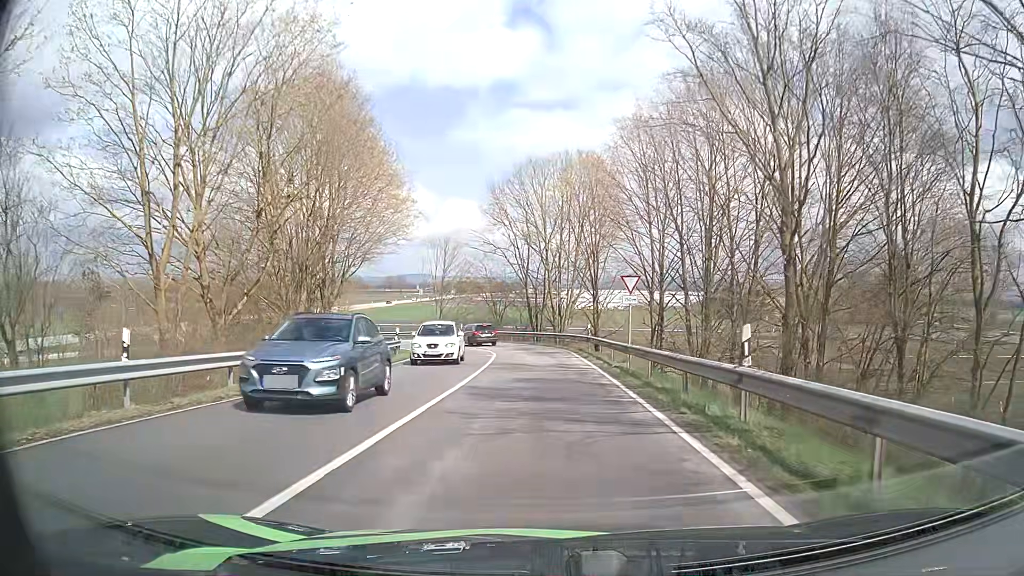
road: primary_link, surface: asphalt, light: Day
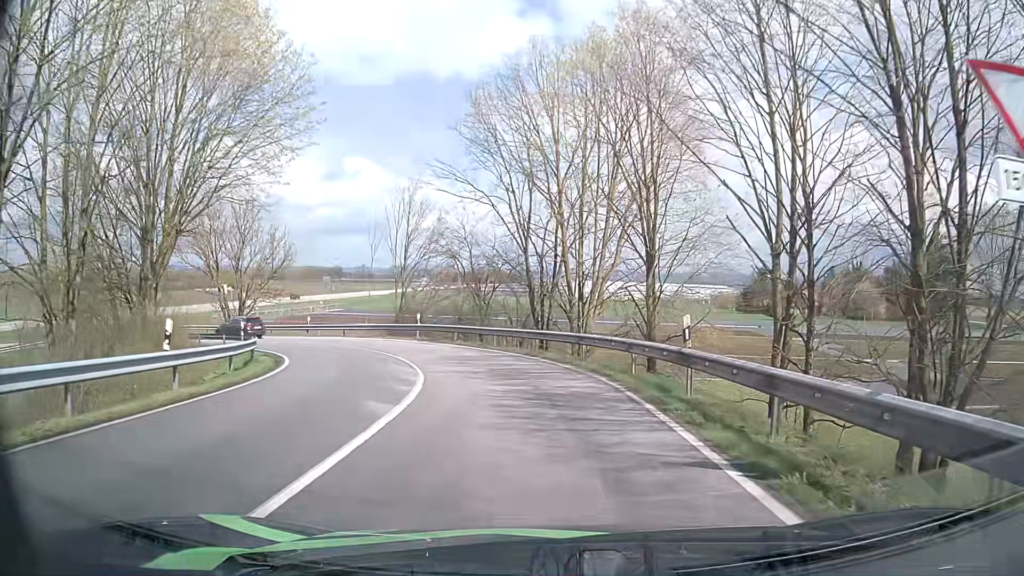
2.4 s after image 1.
(-0.1, +21.7) m; 0°
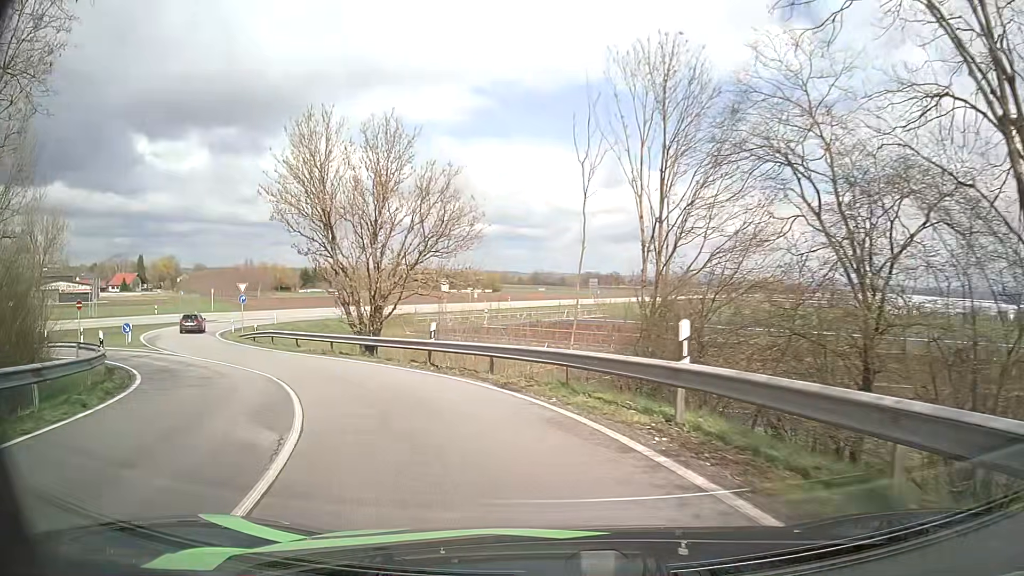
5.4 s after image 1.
(-3.9, +25.3) m; -23°
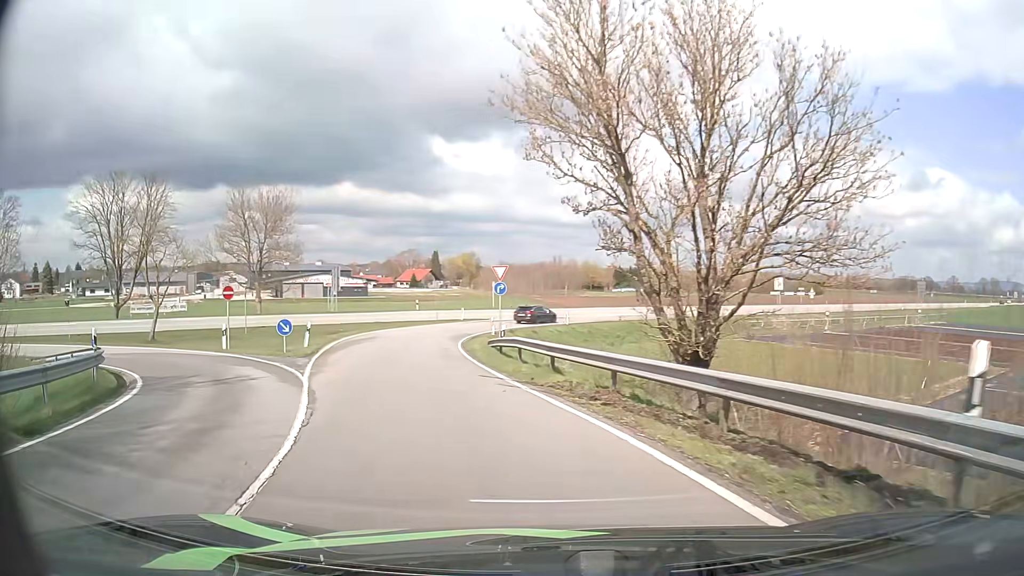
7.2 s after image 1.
(-3.3, +14.7) m; -26°
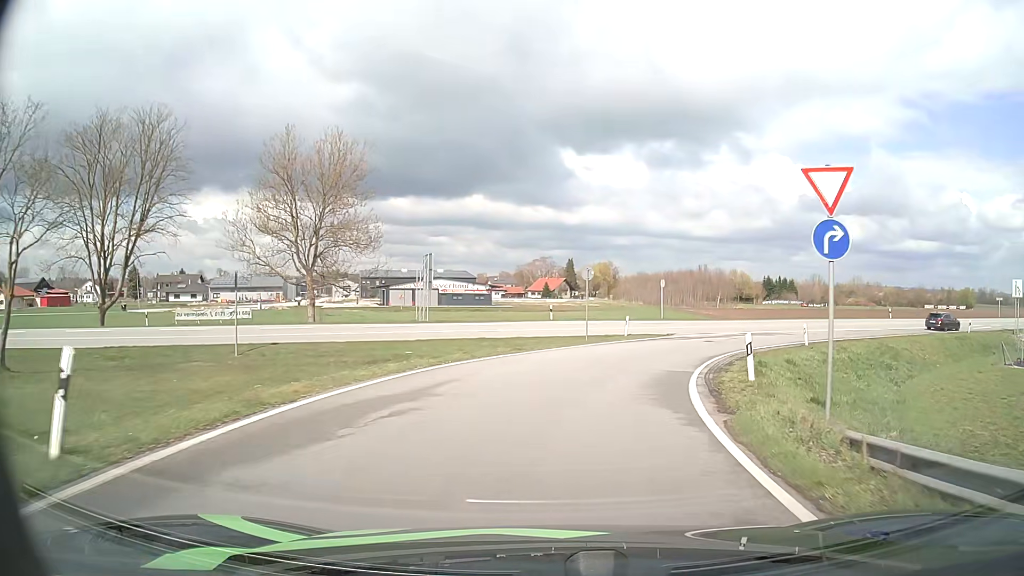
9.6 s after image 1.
(-4.5, +22.1) m; -13°
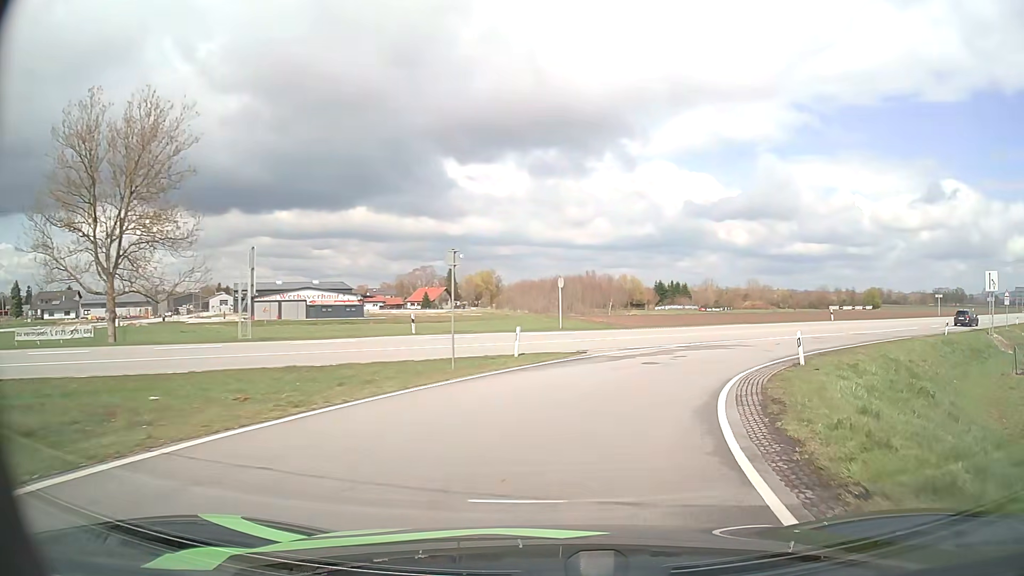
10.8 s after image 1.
(+0.8, +11.6) m; +9°
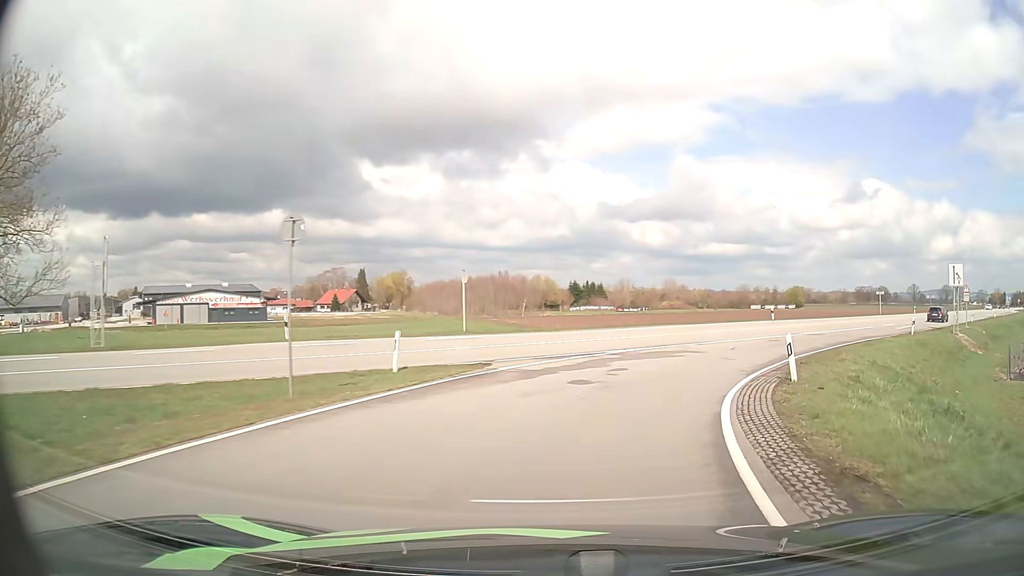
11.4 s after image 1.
(+0.4, +6.0) m; +7°
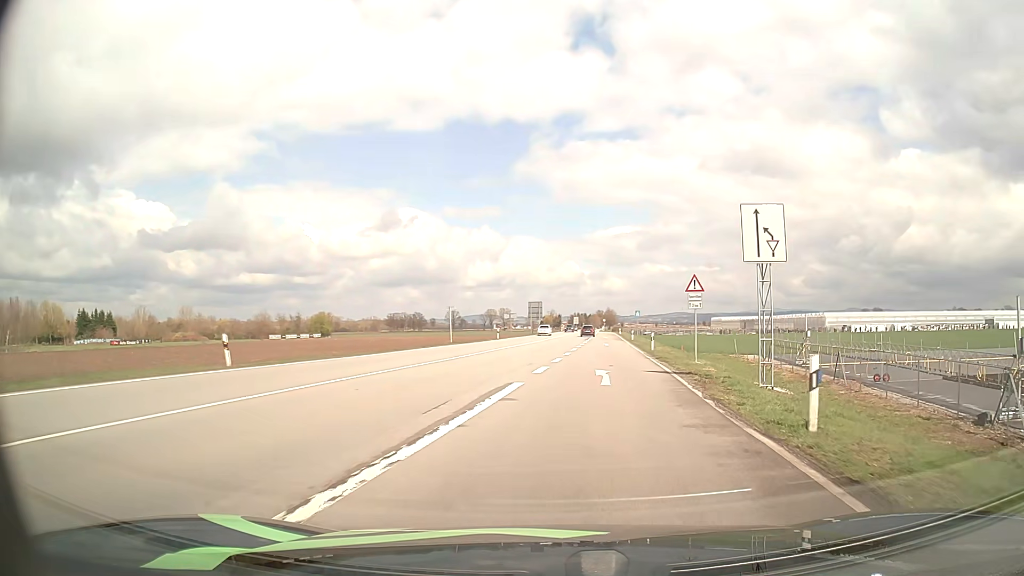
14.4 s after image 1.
(+12.1, +30.8) m; +40°
(+1, +10) (+2, +20) (+3, +30) (+4, +40) (+5, +50) (+6, +60) (+6, +70) (+7, +80) (+8, +90) (+8, +100) m
